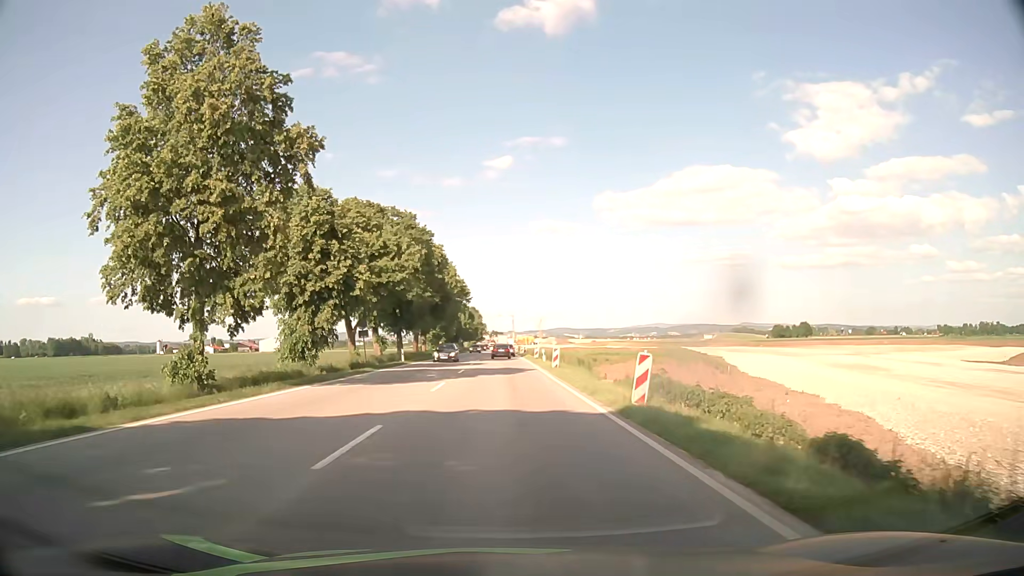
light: Day
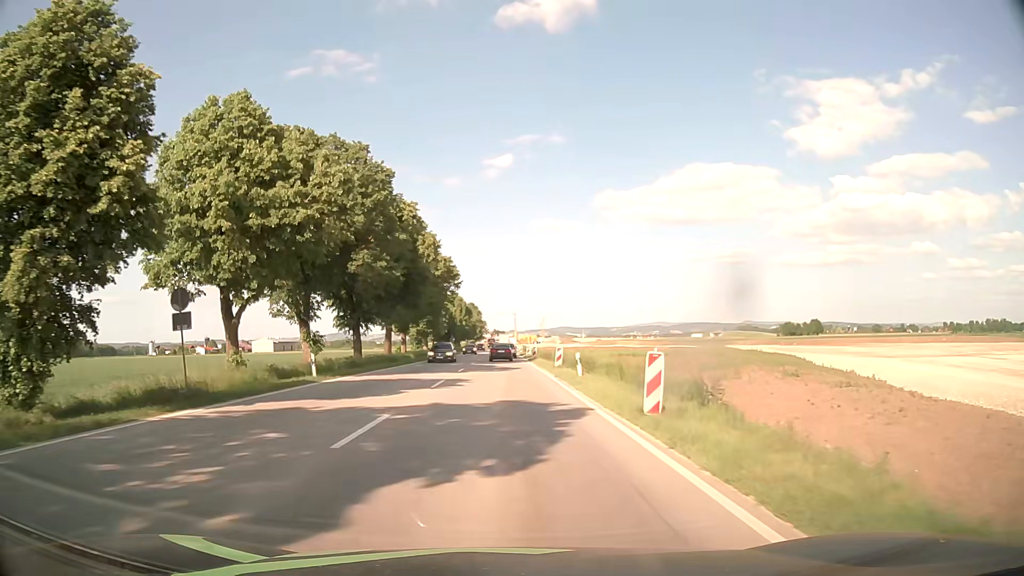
(+0.1, +22.6) m; 0°
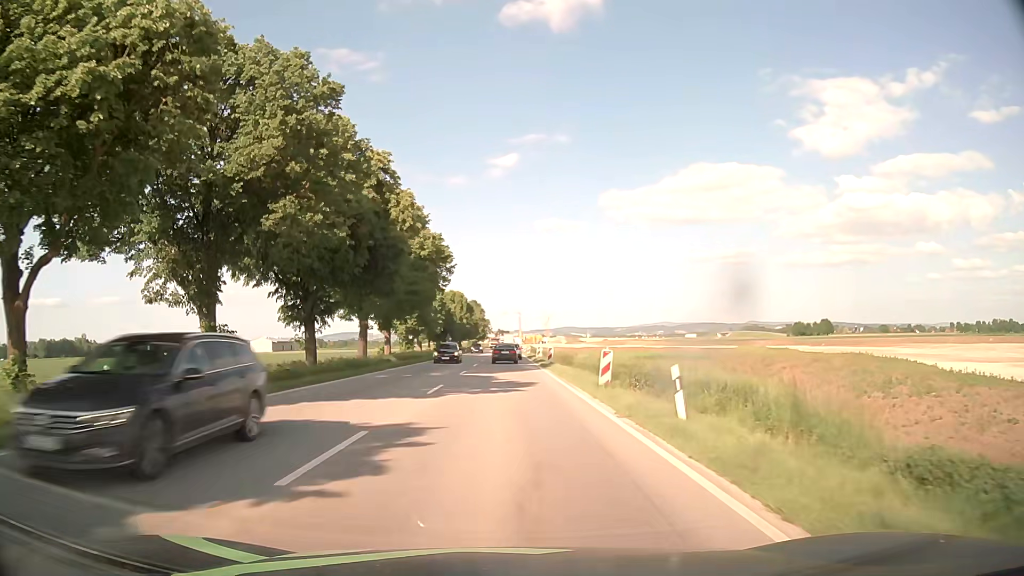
(0.0, +14.2) m; 0°
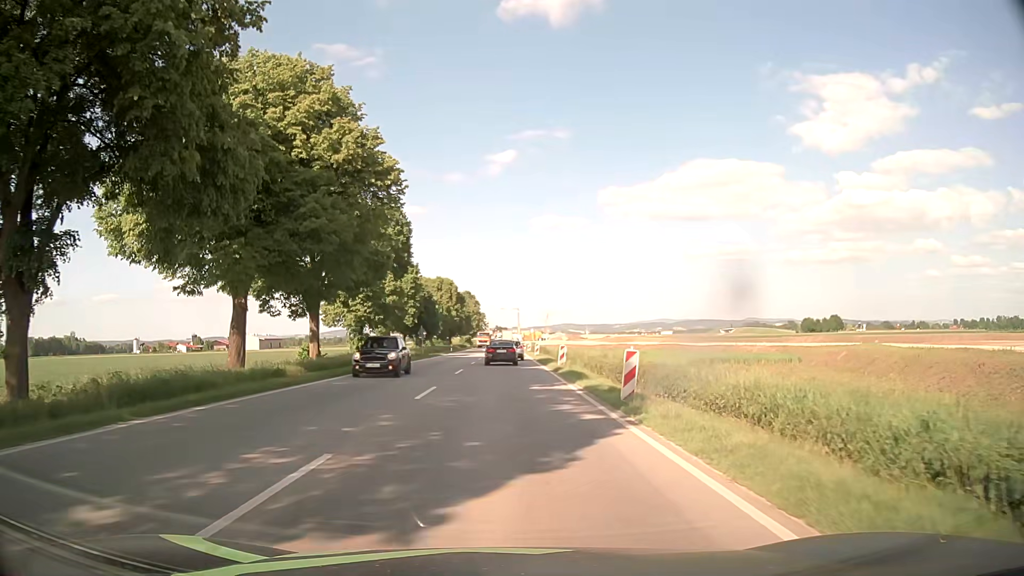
(0.0, +26.0) m; 0°
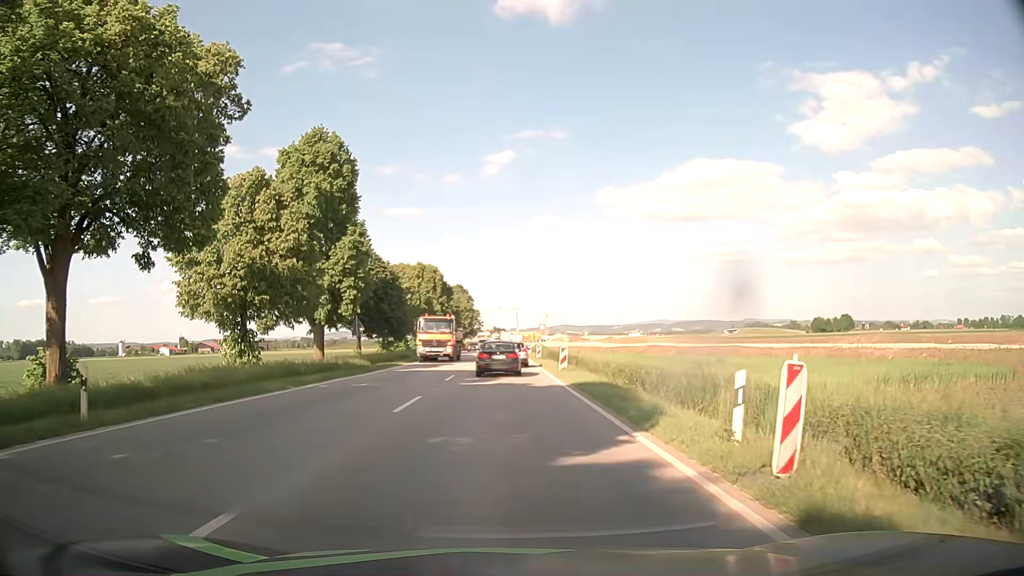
(+0.2, +26.5) m; +1°
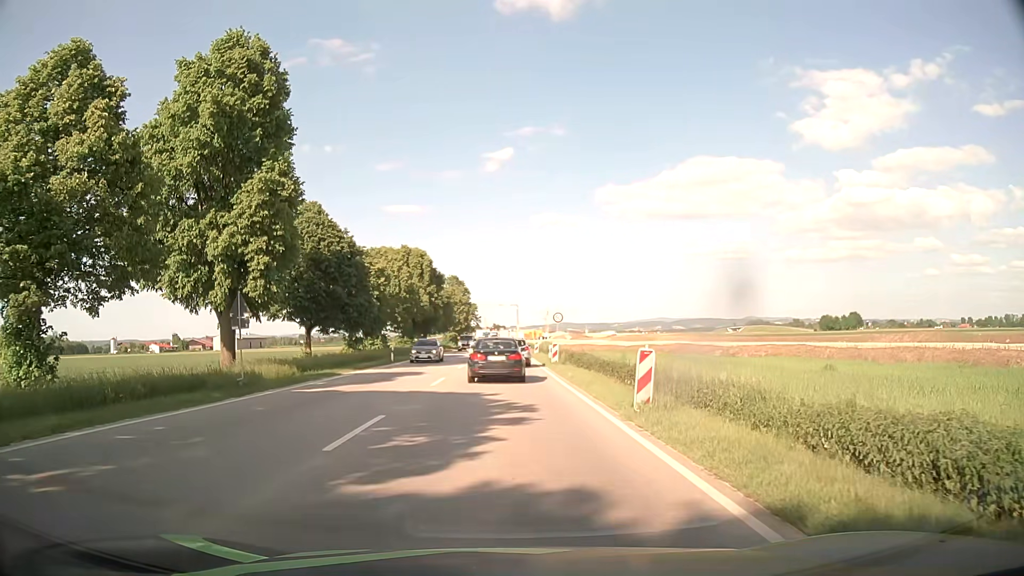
(0.0, +16.3) m; 0°
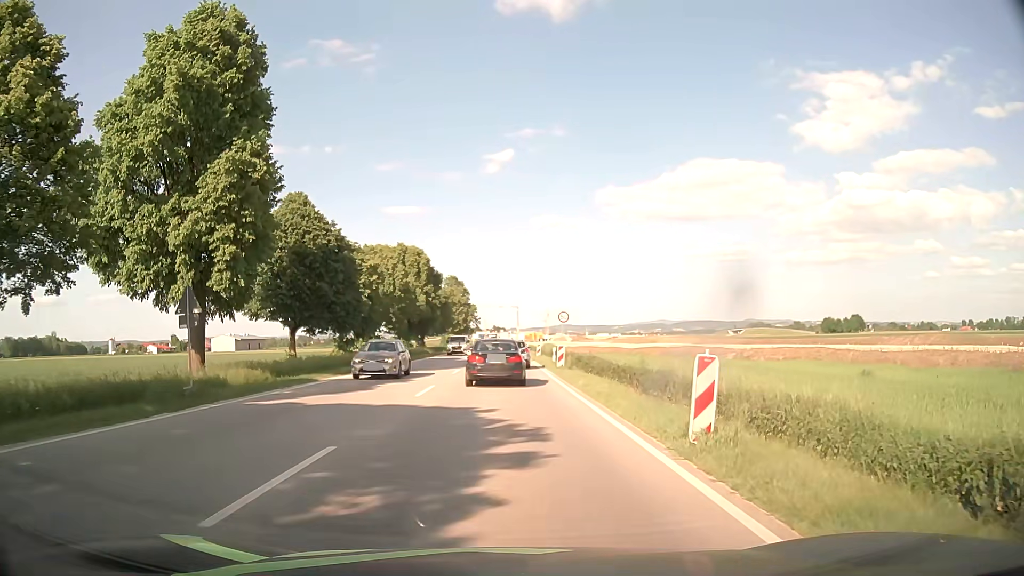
(0.0, +3.5) m; +1°
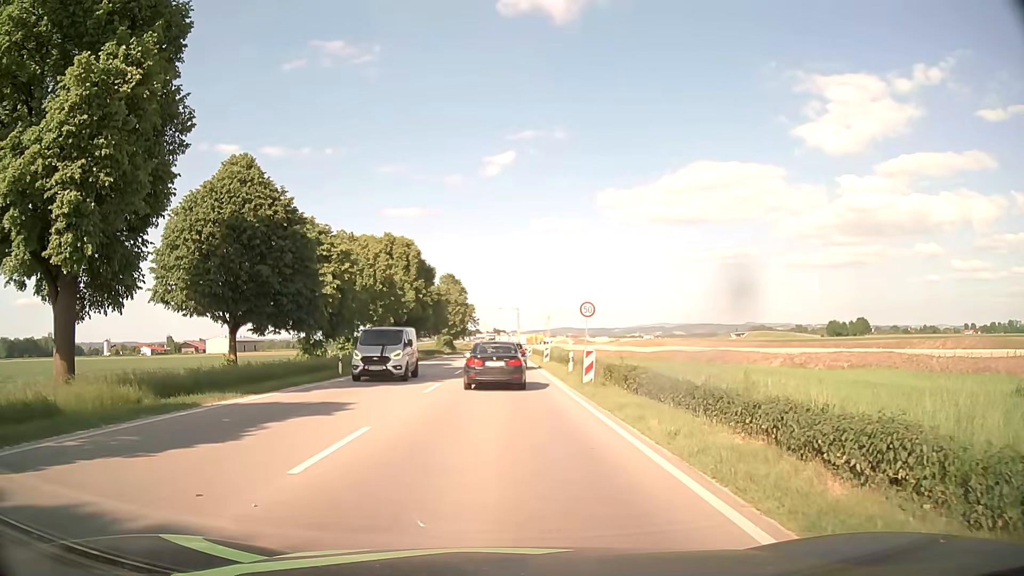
(-0.1, +10.1) m; 0°
(0, +10) (0, +20) (0, +30) (0, +40) (0, +50) (0, +60) (0, +70) (0, +80) (0, +90) (0, +100) m
